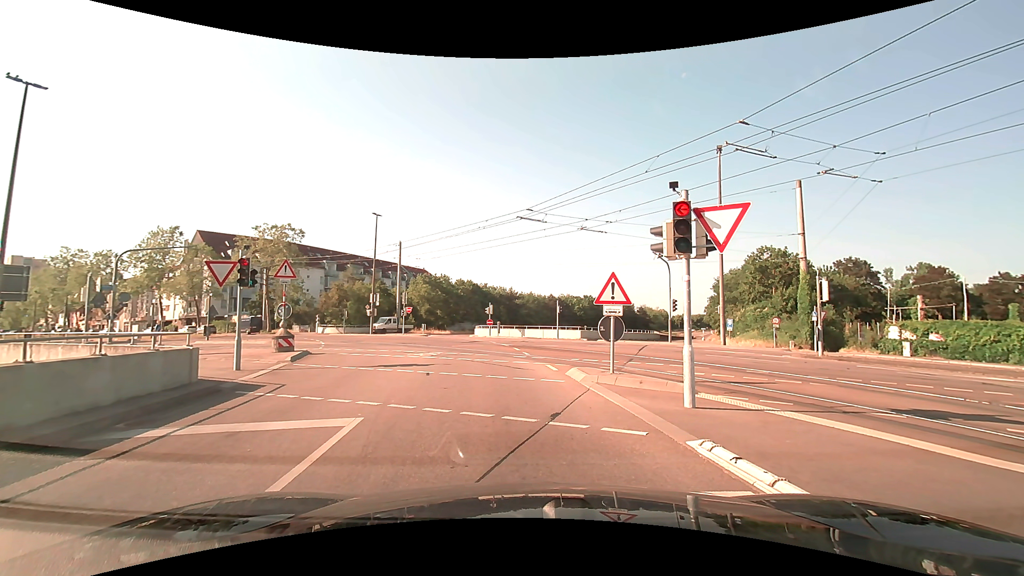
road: tertiary_link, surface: asphalt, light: Day
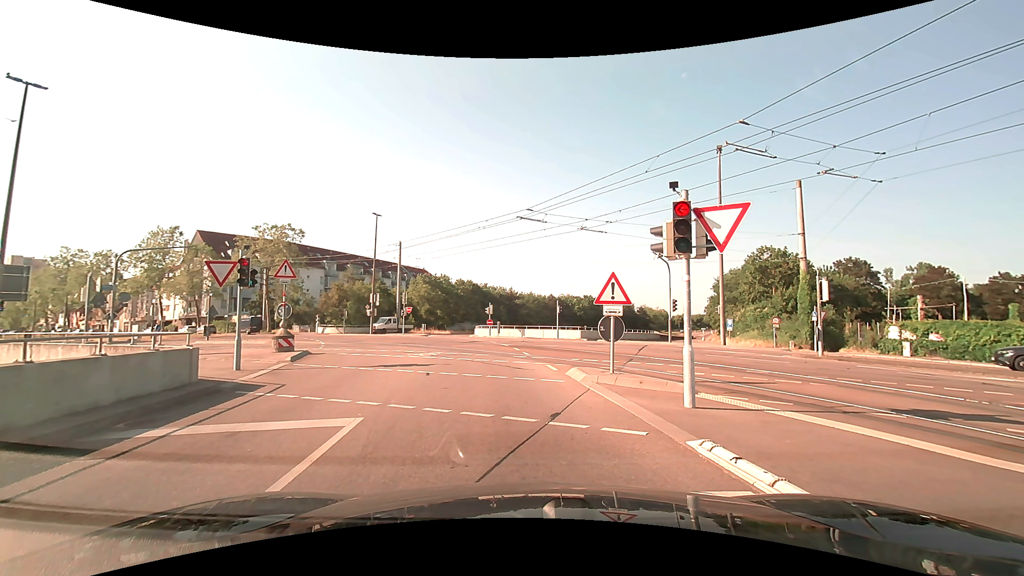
(0.0, 0.0) m; 0°
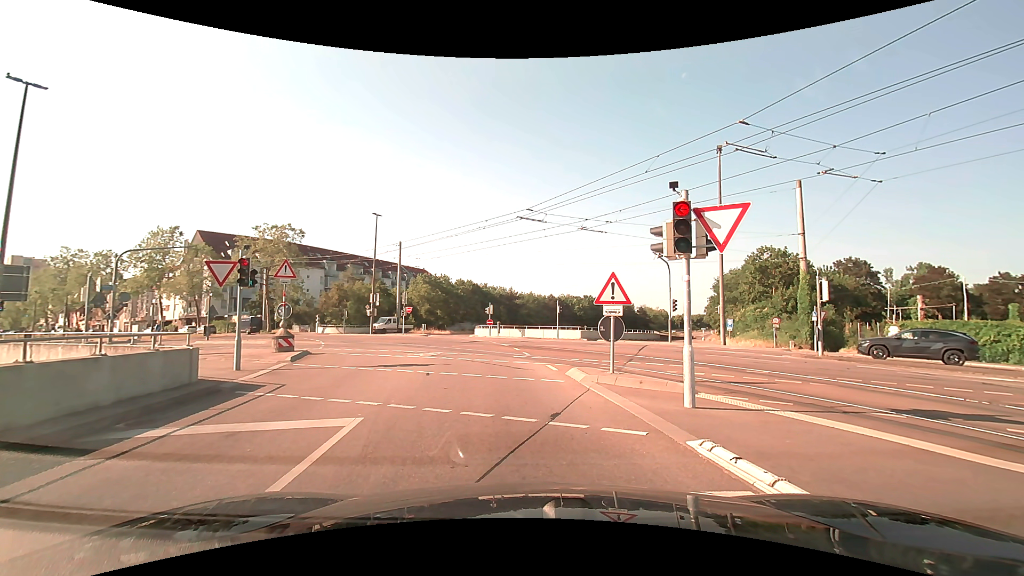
(0.0, 0.0) m; 0°
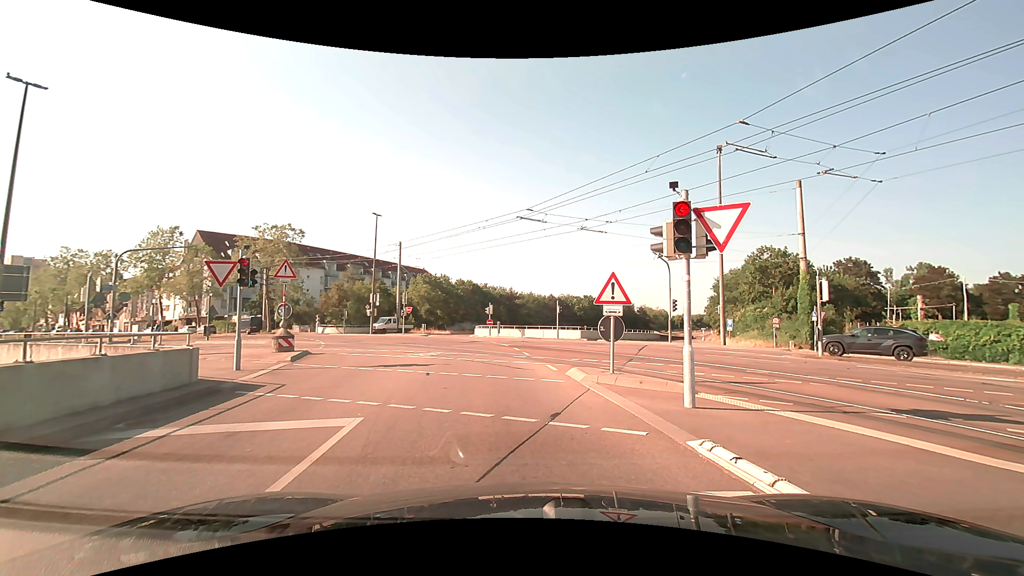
(0.0, 0.0) m; 0°
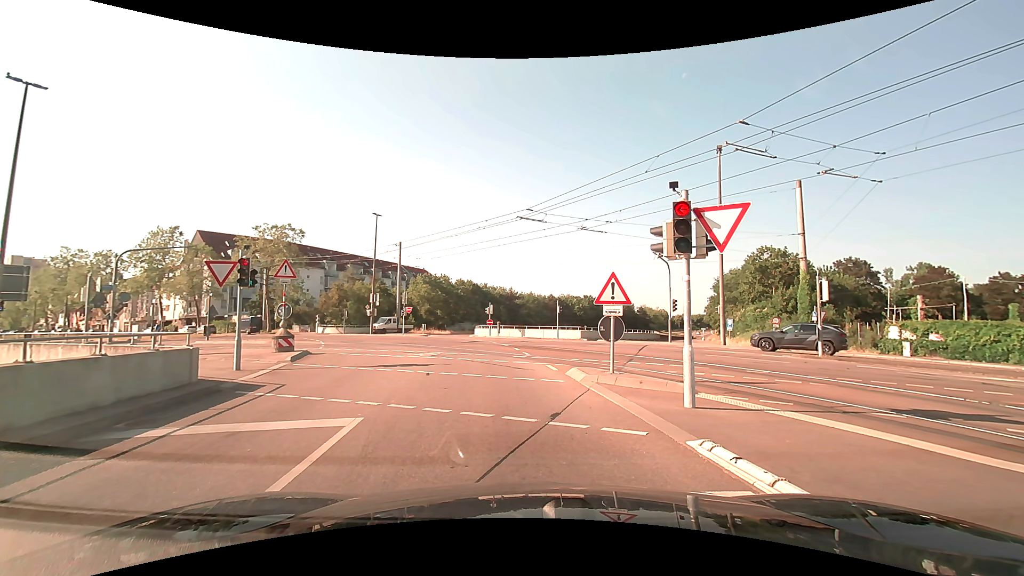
(0.0, 0.0) m; 0°
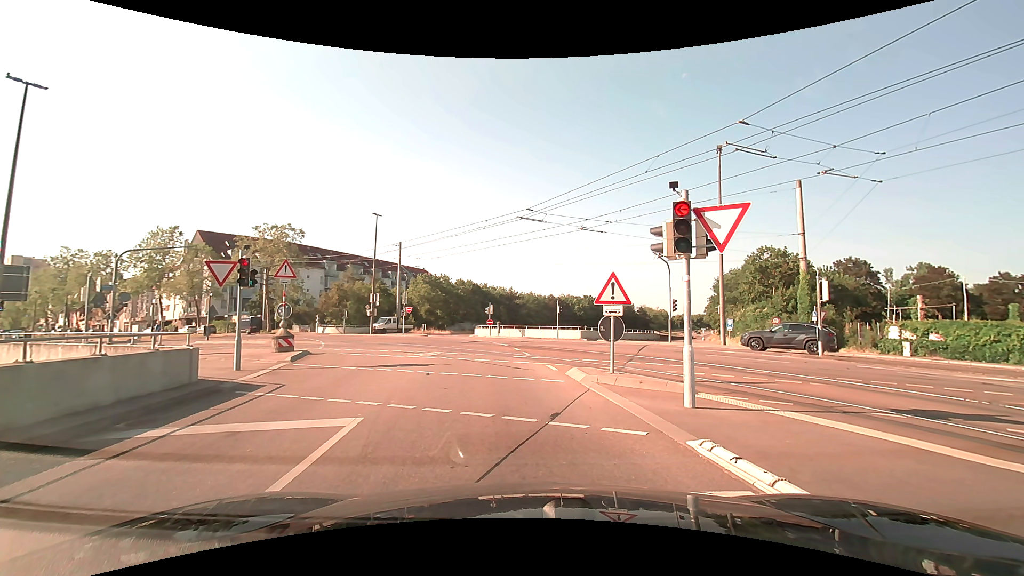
(0.0, 0.0) m; 0°
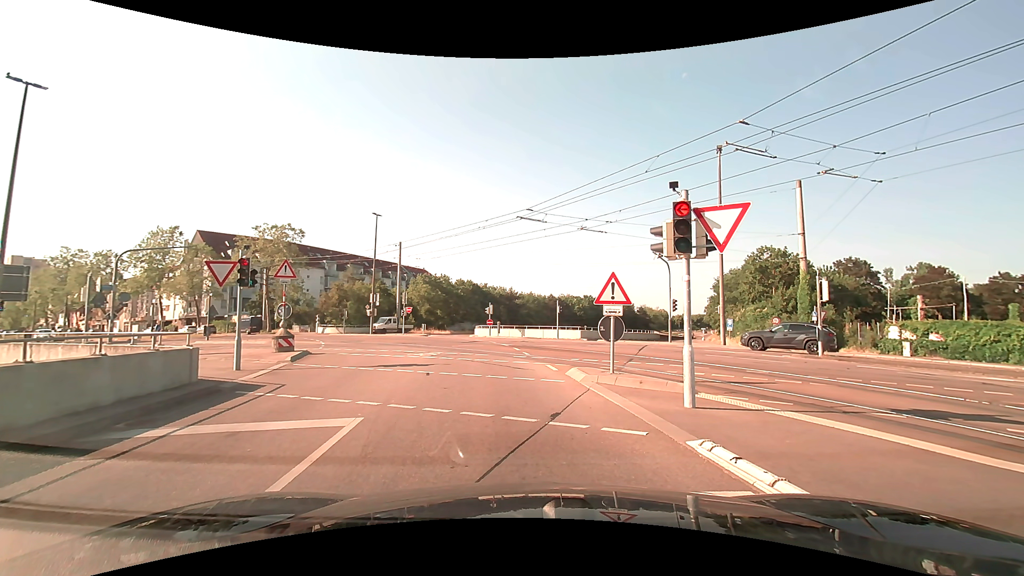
(0.0, 0.0) m; 0°
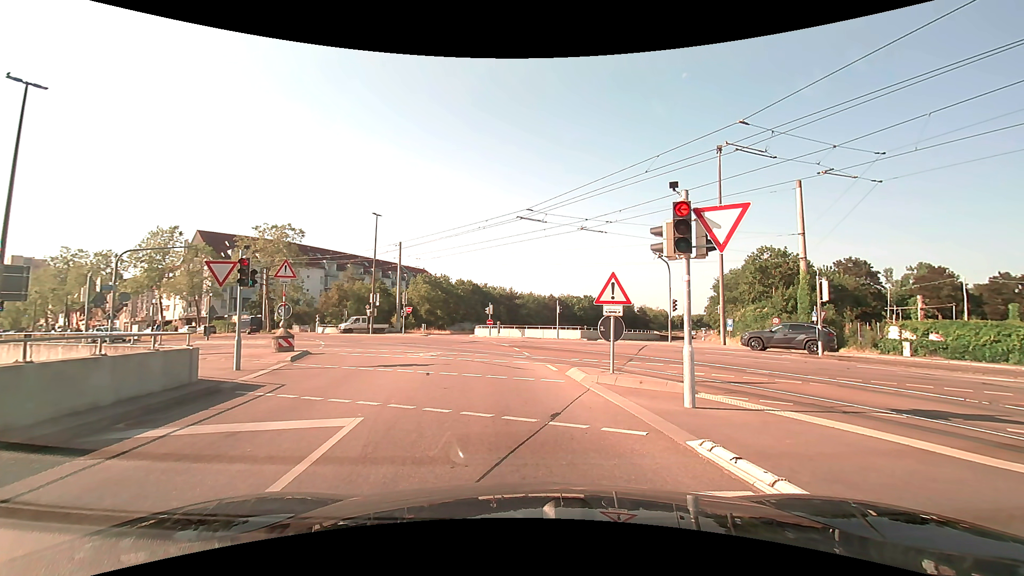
(0.0, 0.0) m; 0°
(-1, +10) (-2, +20) (-5, +30) (-9, +39) (-15, +47) (-22, +53) (-31, +59) (-39, +65) (-47, +70) (-56, +76) m
